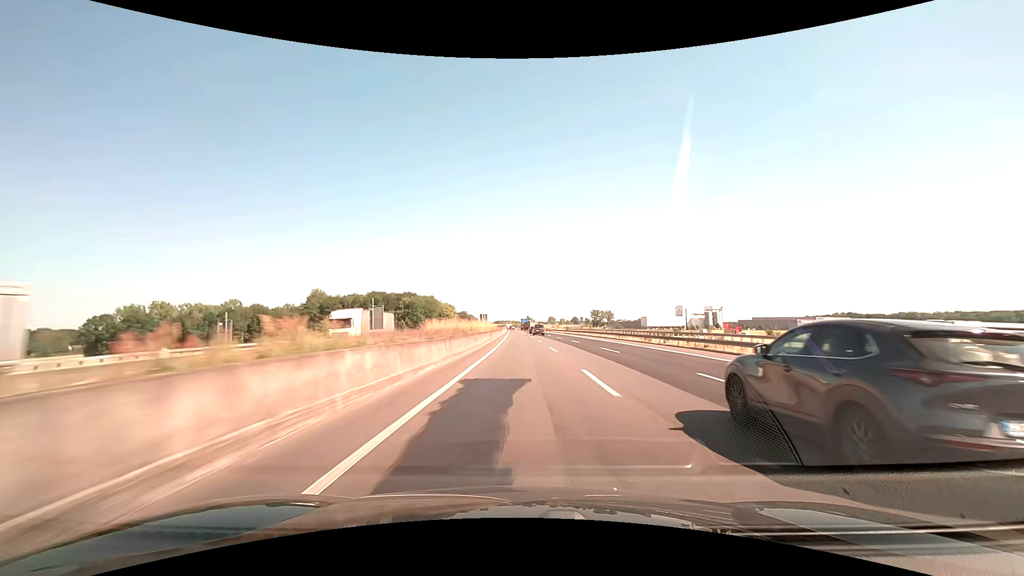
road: motorway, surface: asphalt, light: Day
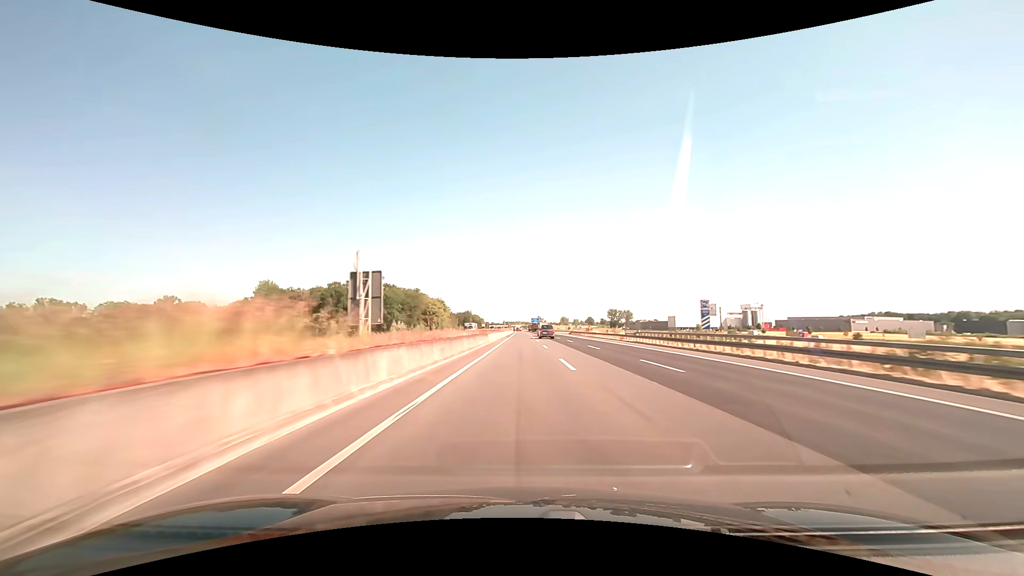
(-0.4, +67.3) m; -1°
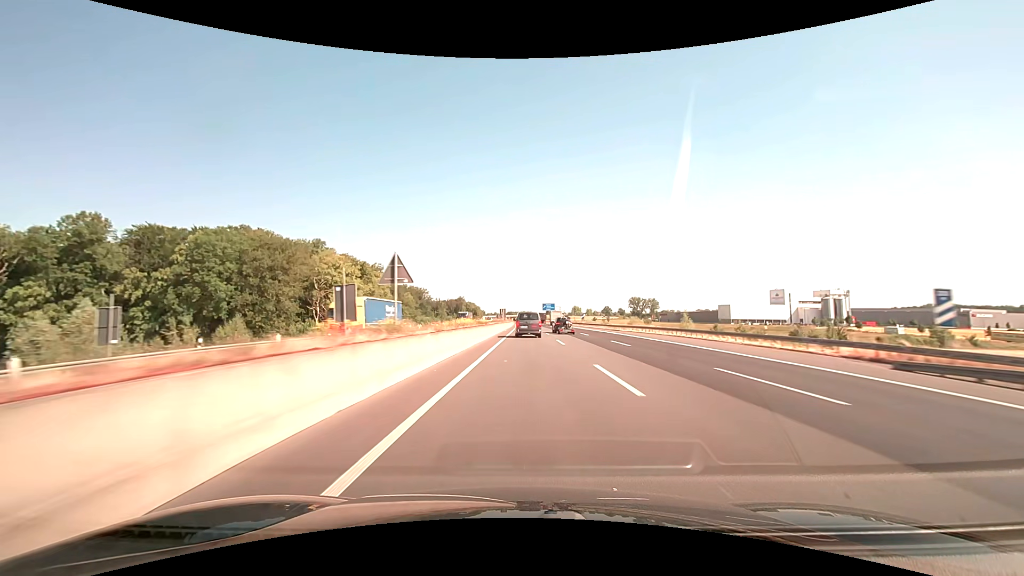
(-1.2, +116.7) m; -1°
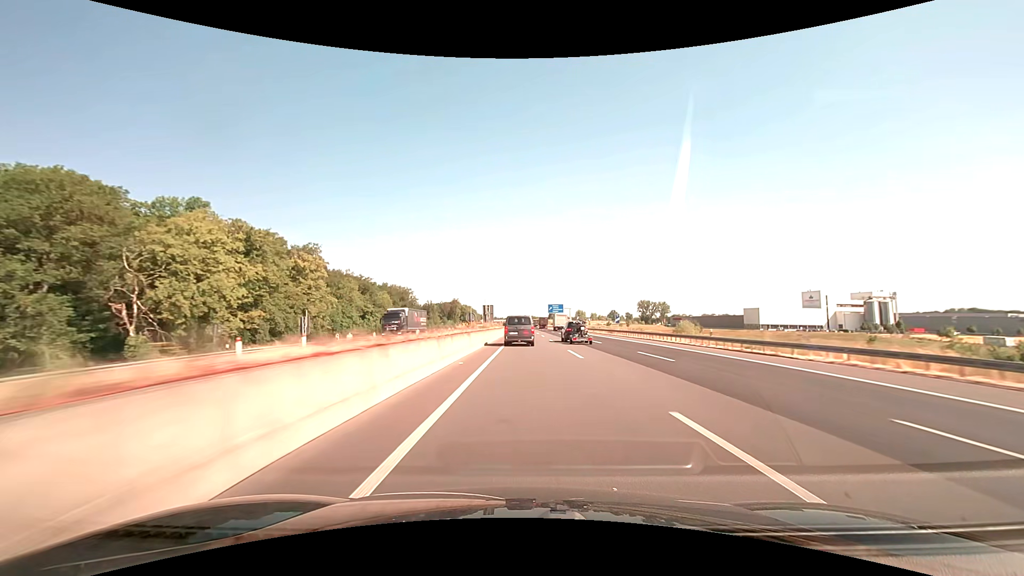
(-0.1, +43.4) m; 0°
(0, +10) (0, +20) (0, +30) (0, +40) (0, +50) (0, +60) (0, +70) (0, +80) (0, +90) (0, +100) m
